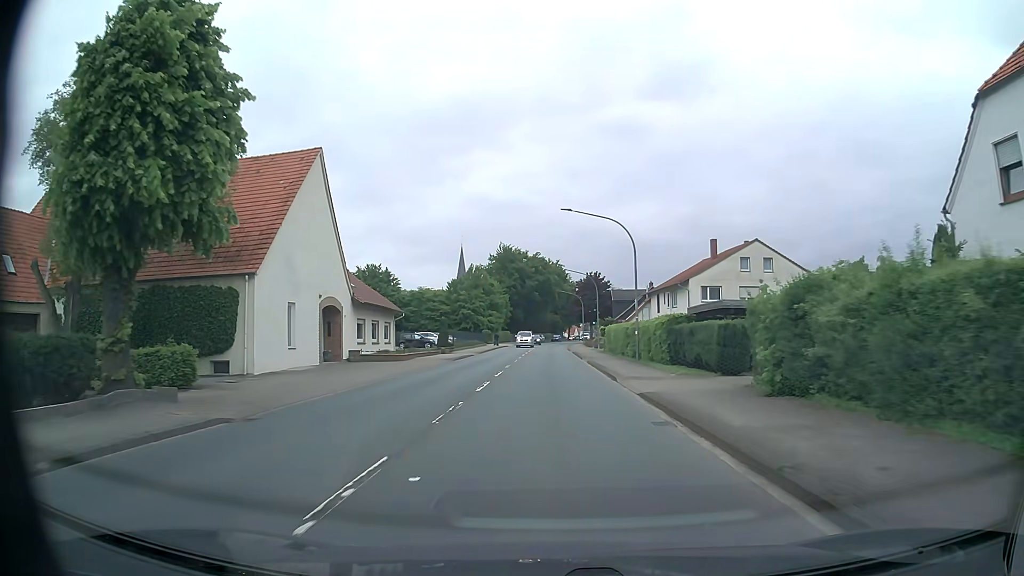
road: primary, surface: asphalt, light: Day
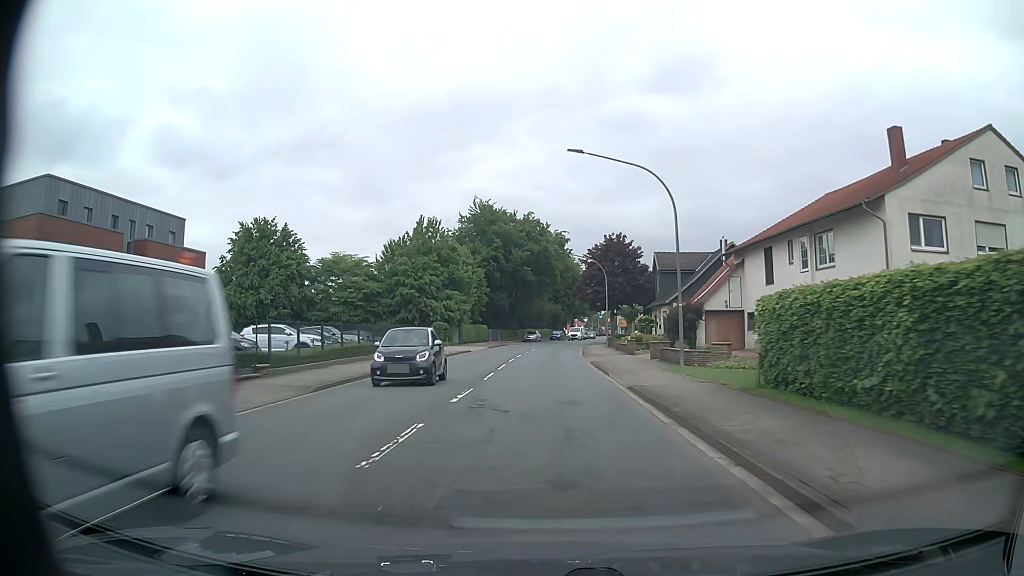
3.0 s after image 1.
(+0.1, +40.4) m; 0°
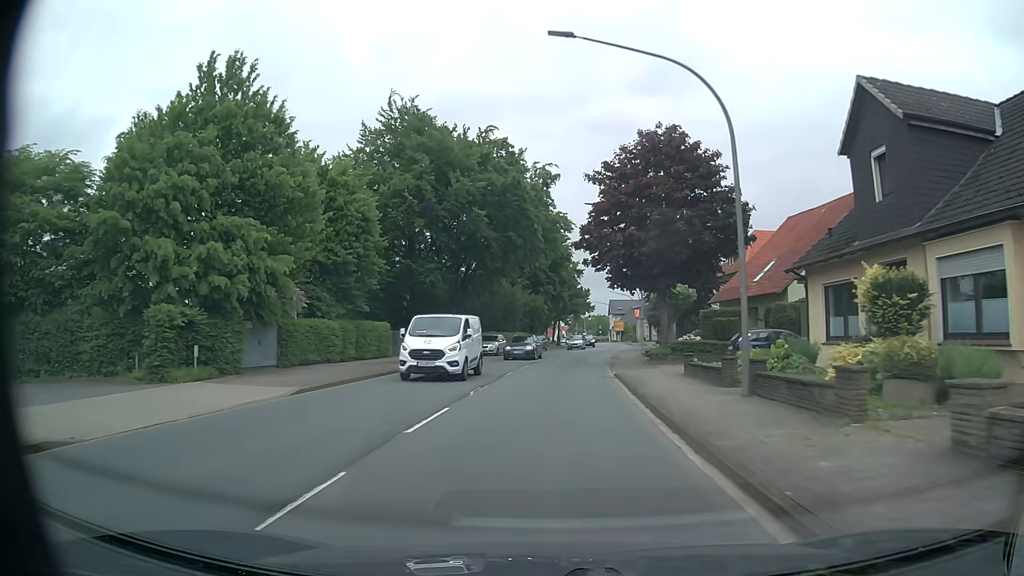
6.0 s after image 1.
(+0.3, +40.4) m; +2°
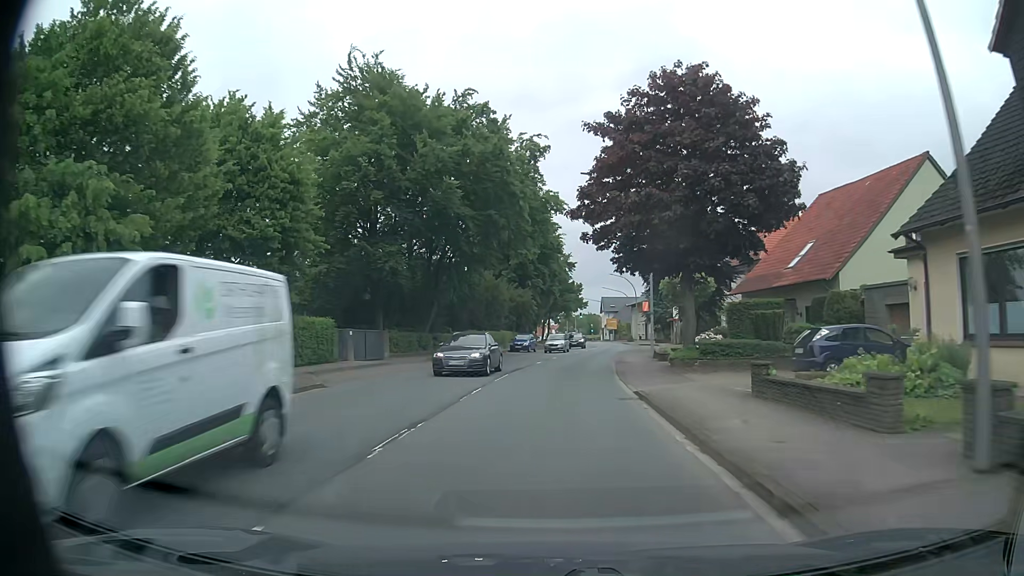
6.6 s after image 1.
(+0.1, +8.1) m; +1°
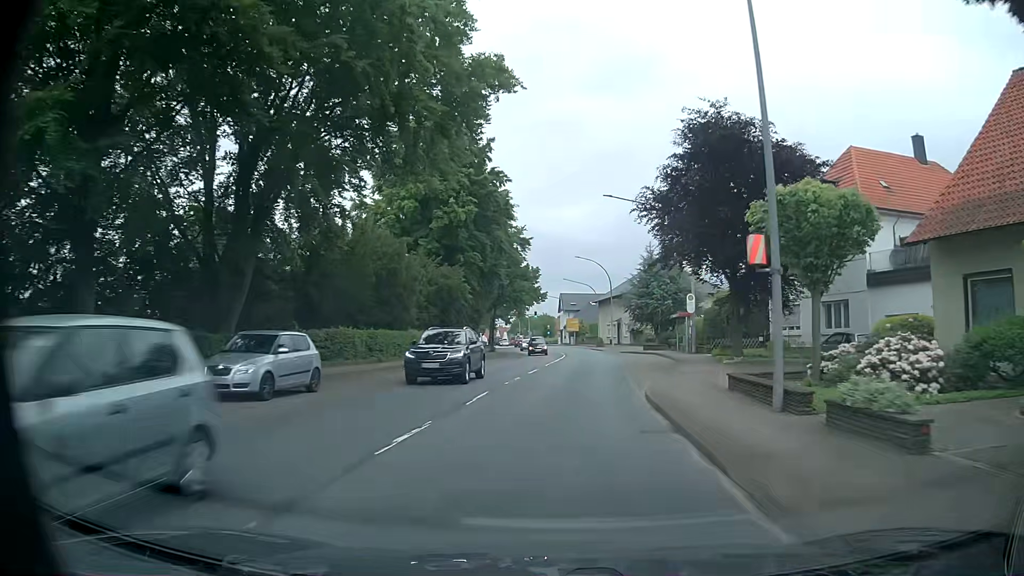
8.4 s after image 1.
(+0.7, +24.2) m; +4°
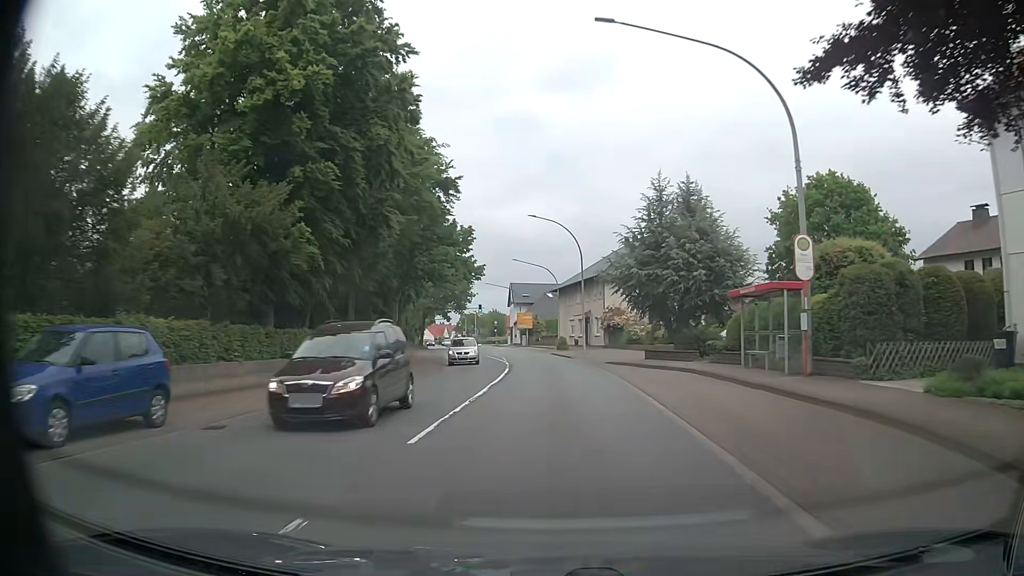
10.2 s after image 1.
(+0.8, +24.2) m; +4°
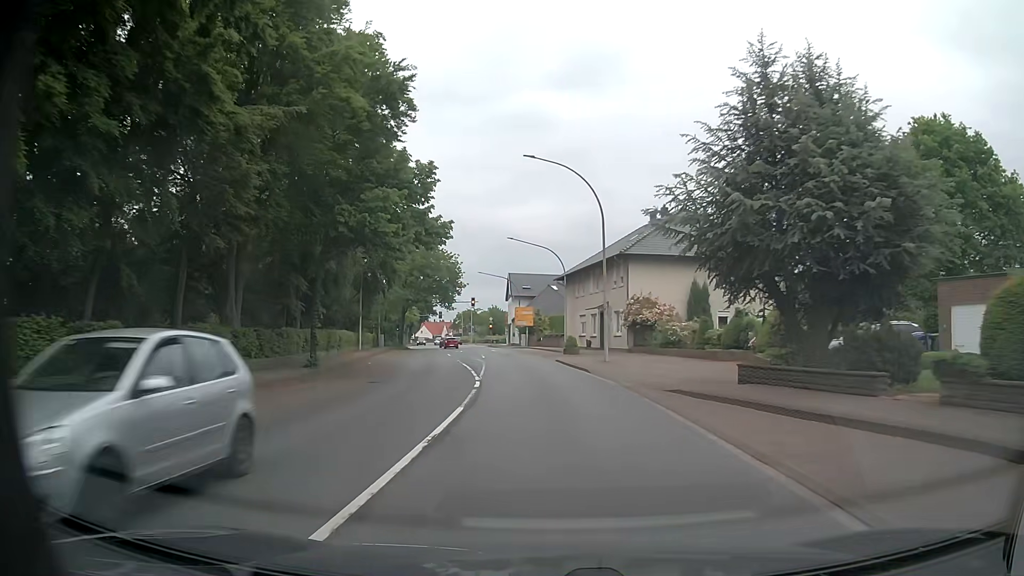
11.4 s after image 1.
(0.0, +16.1) m; -1°
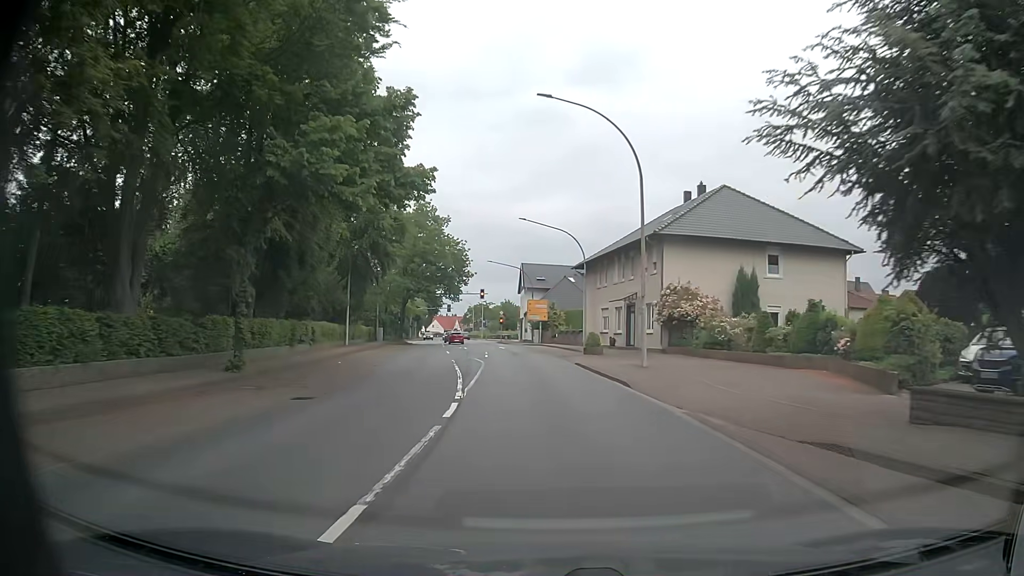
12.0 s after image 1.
(0.0, +8.1) m; -1°
(0, +10) (0, +20) (-1, +30) (-1, +40) (-2, +50) (-3, +60) (-5, +70) (-7, +80) (-8, +89) (-10, +99) m
